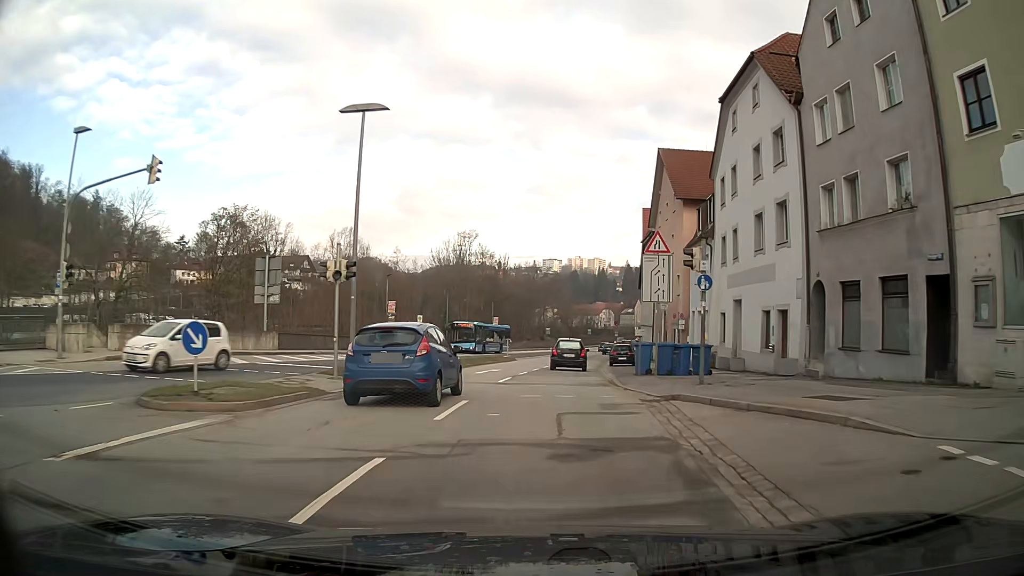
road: primary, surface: asphalt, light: Day
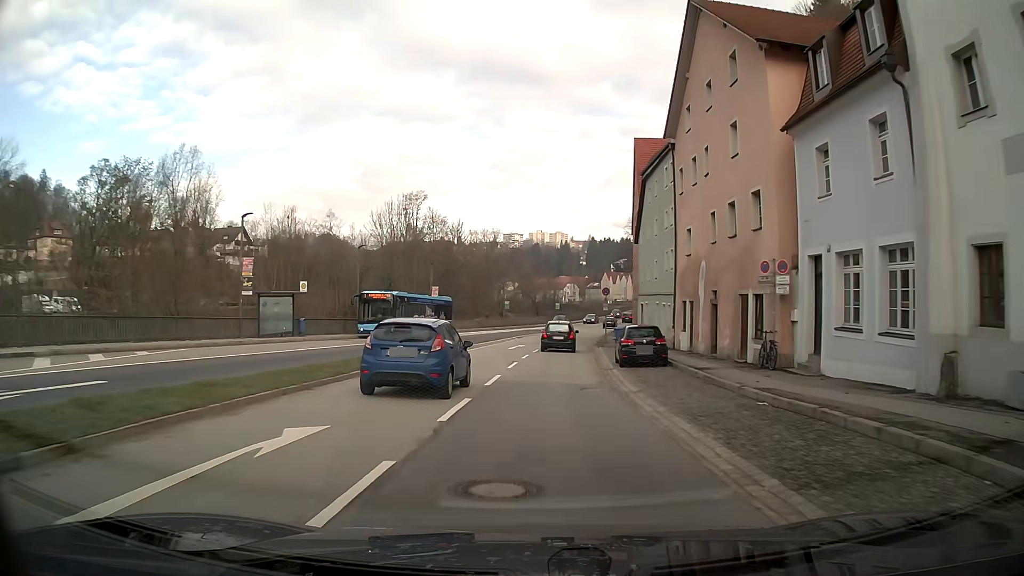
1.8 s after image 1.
(+0.6, +21.9) m; +3°
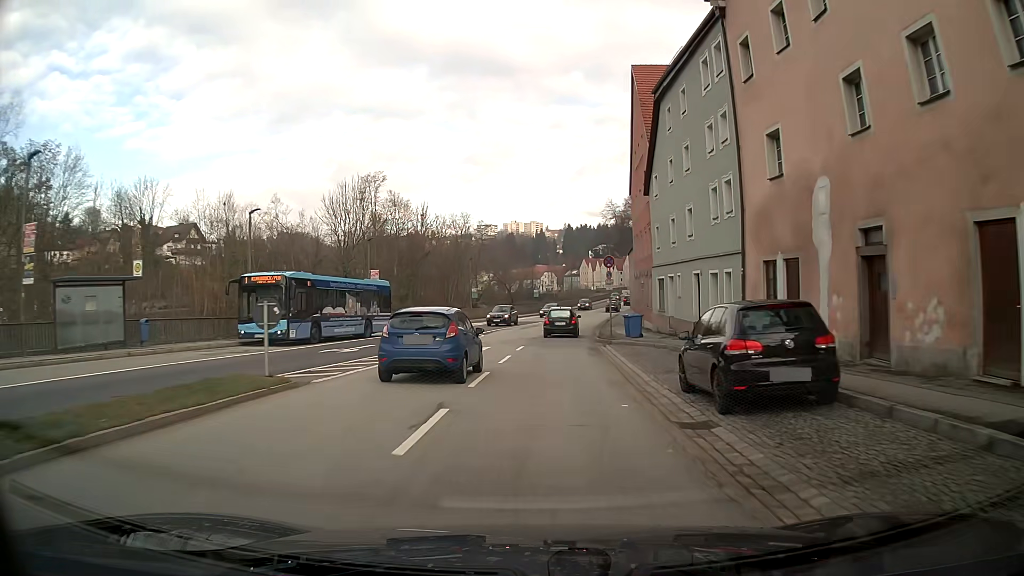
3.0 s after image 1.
(+0.3, +15.2) m; +2°
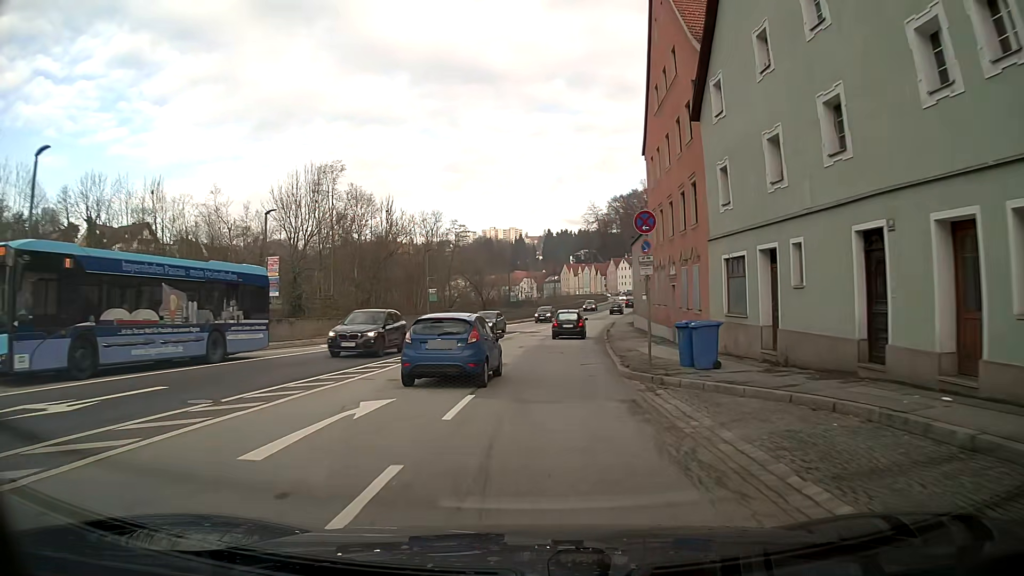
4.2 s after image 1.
(+0.2, +15.3) m; +1°
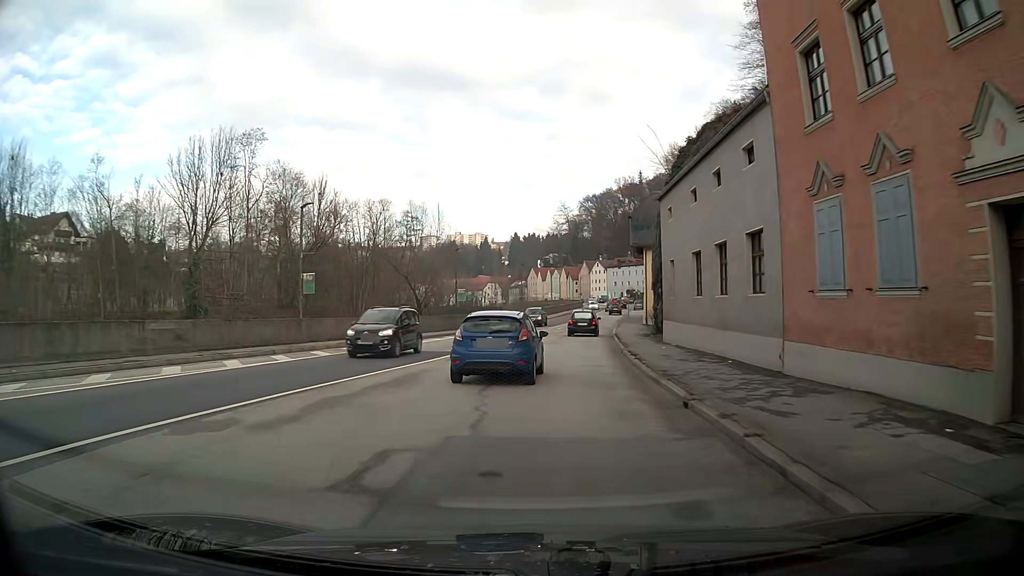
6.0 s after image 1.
(+0.6, +22.9) m; +3°
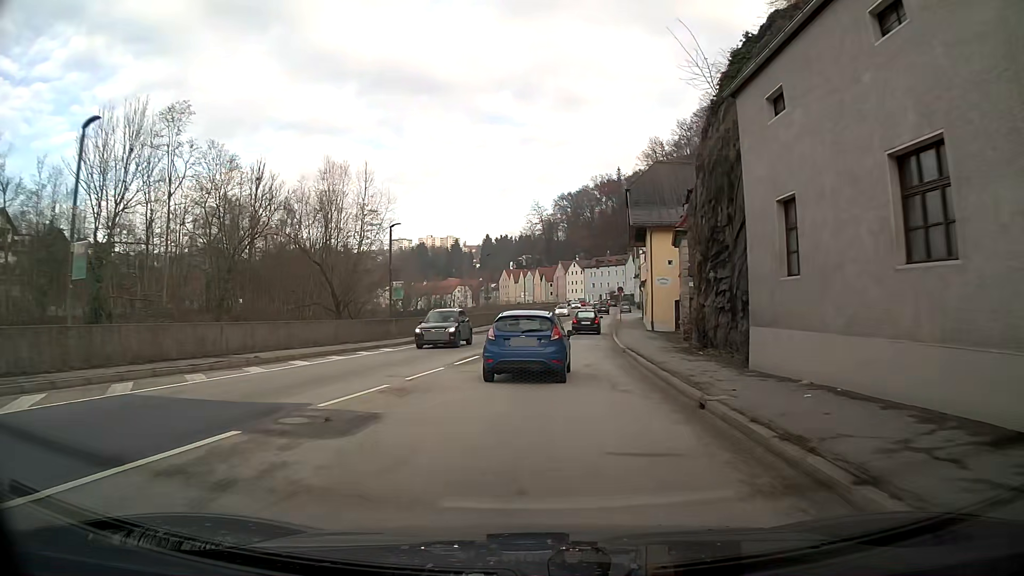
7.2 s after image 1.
(+0.4, +15.0) m; +3°
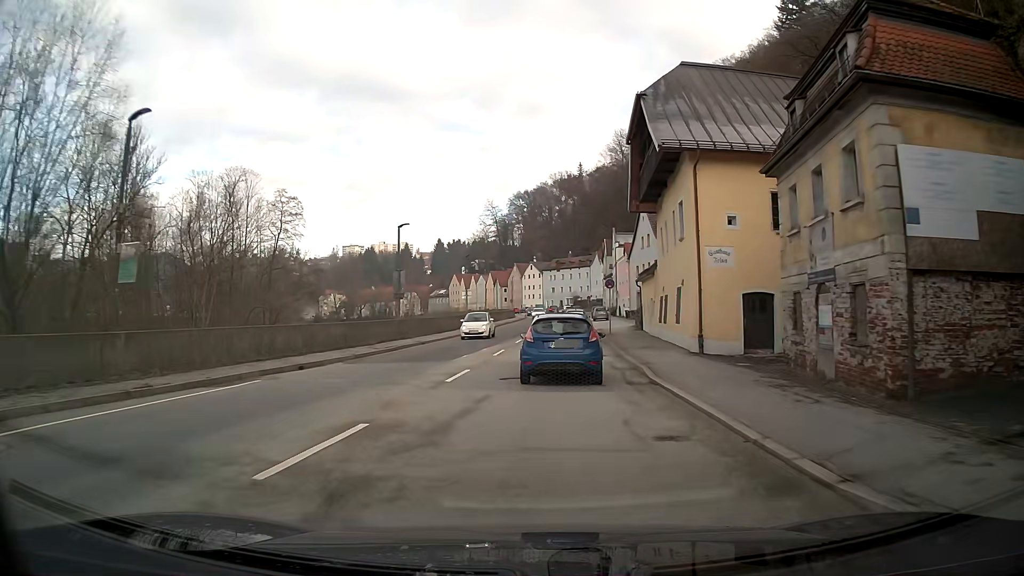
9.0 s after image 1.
(+0.7, +22.2) m; +4°
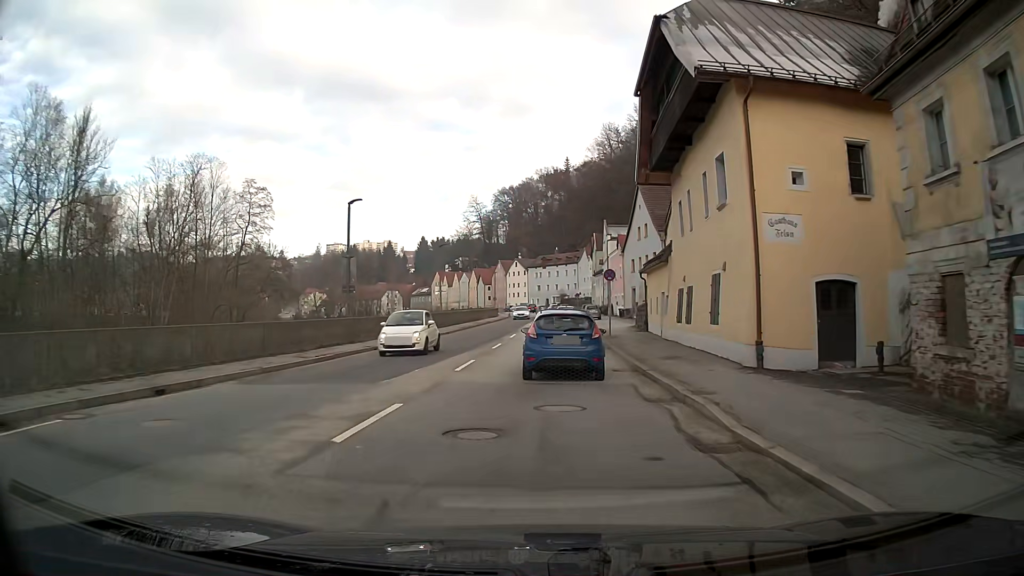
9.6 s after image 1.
(+0.1, +7.3) m; +1°
